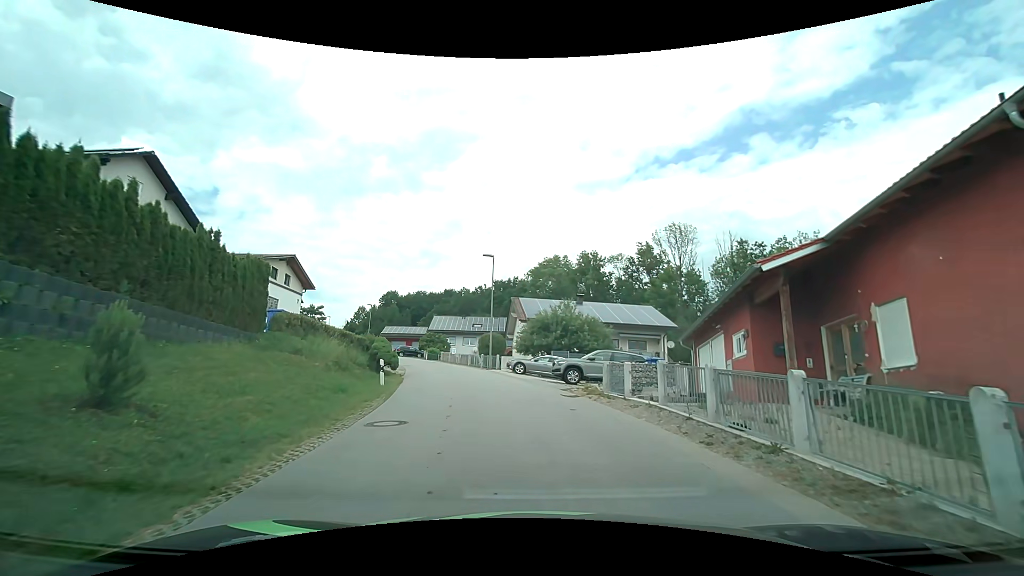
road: tertiary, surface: asphalt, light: Day
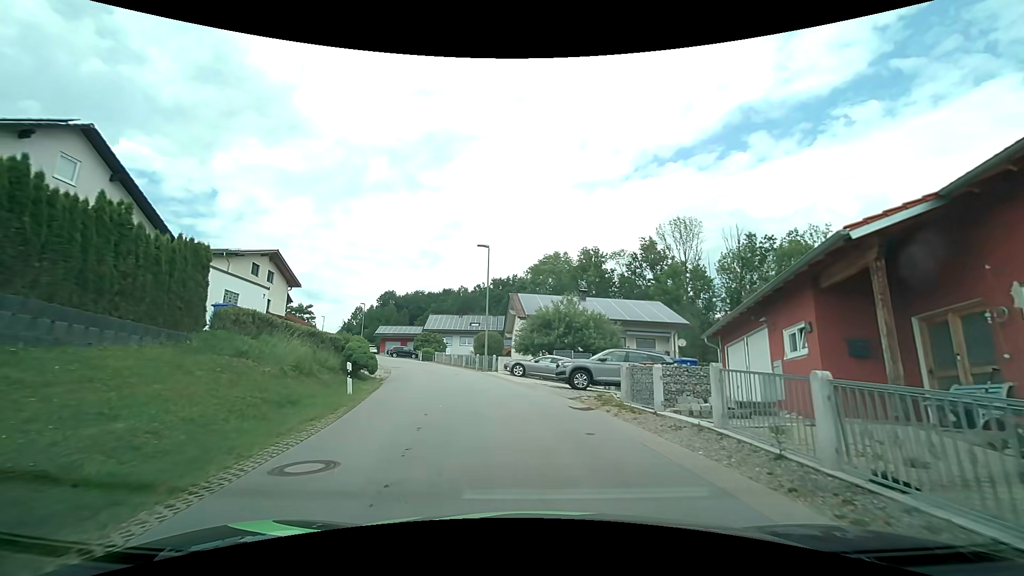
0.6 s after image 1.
(0.0, +3.4) m; 0°
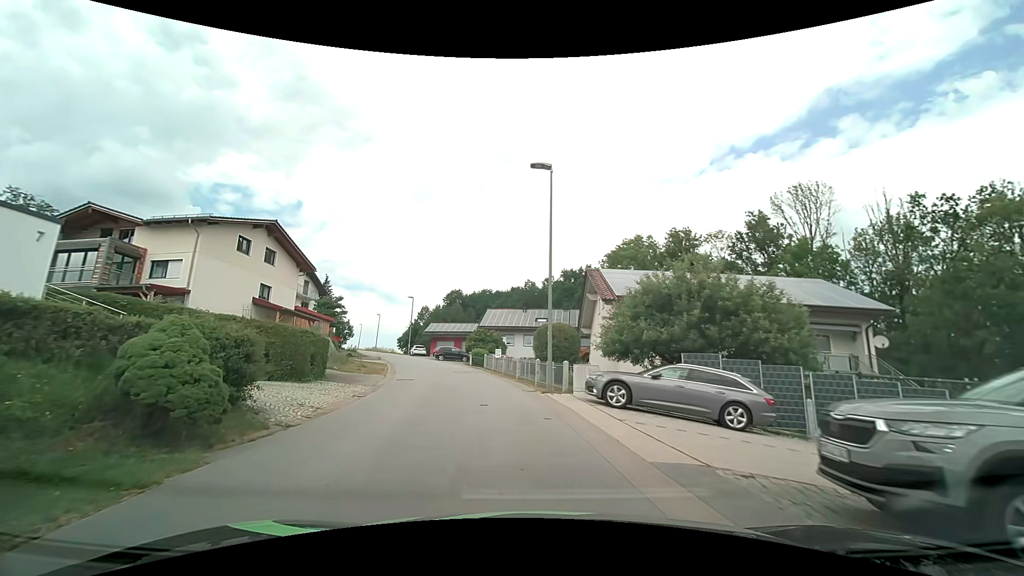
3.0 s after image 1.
(-0.9, +14.6) m; -9°
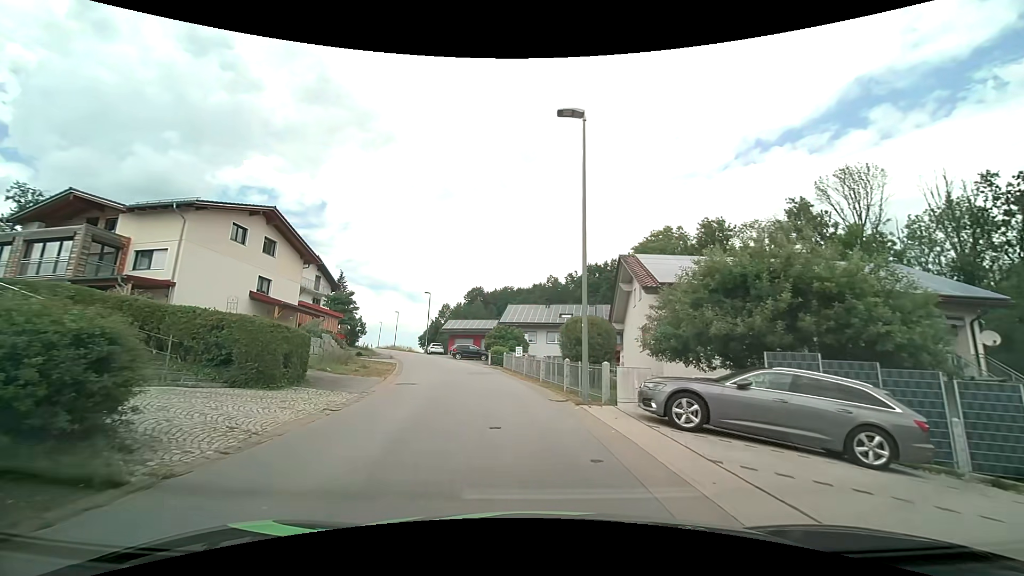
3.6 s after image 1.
(-0.1, +3.9) m; -2°
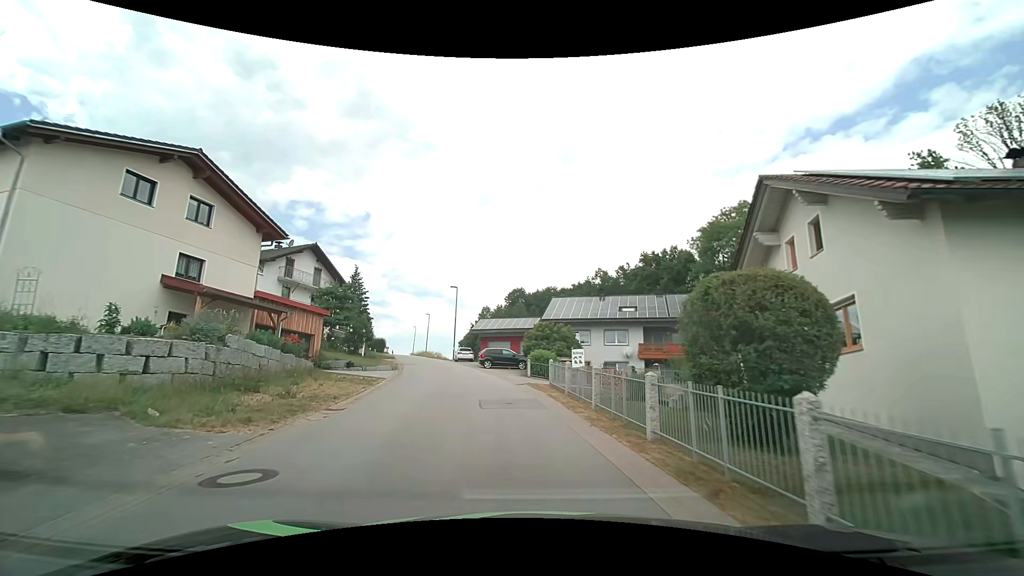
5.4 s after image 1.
(-0.6, +12.6) m; -5°
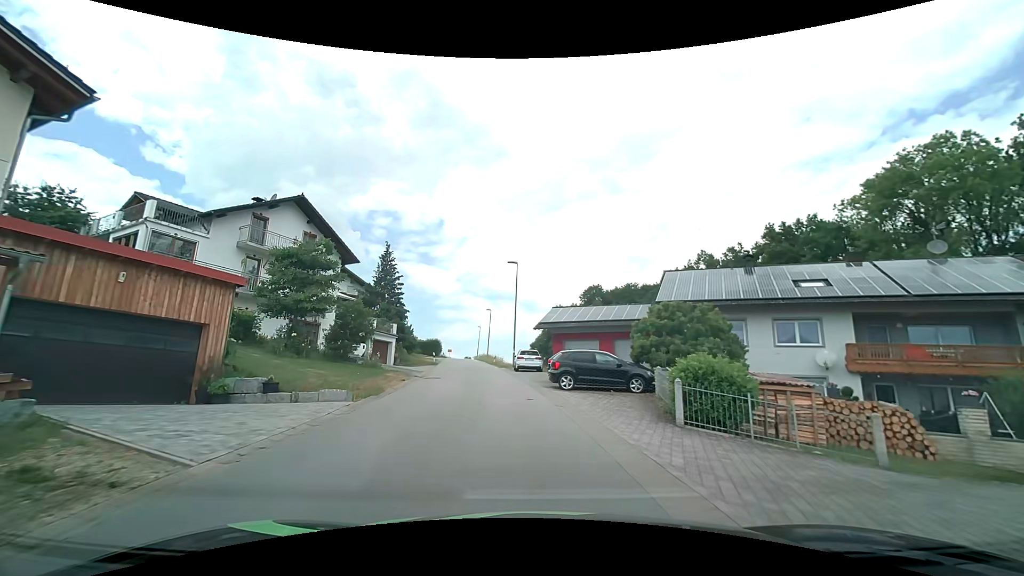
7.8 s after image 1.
(-1.6, +17.7) m; -9°
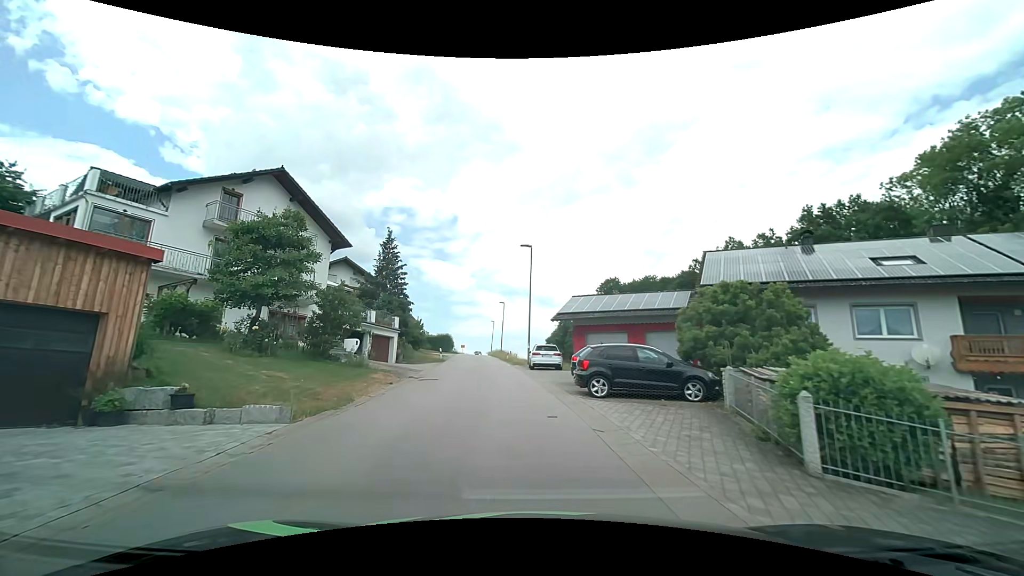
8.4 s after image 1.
(0.0, +4.5) m; -1°
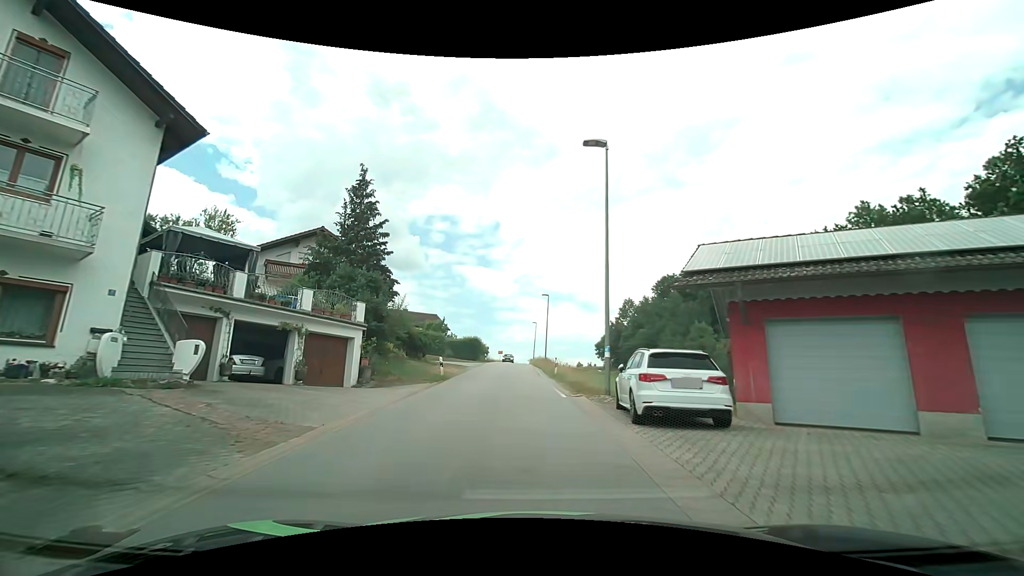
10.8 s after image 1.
(-1.0, +17.9) m; -5°
(0, +10) (0, +20) (-1, +30) (-1, +40) (-1, +50) (-1, +60) (-2, +70) (-2, +80) (-2, +90) (-2, +100) m
